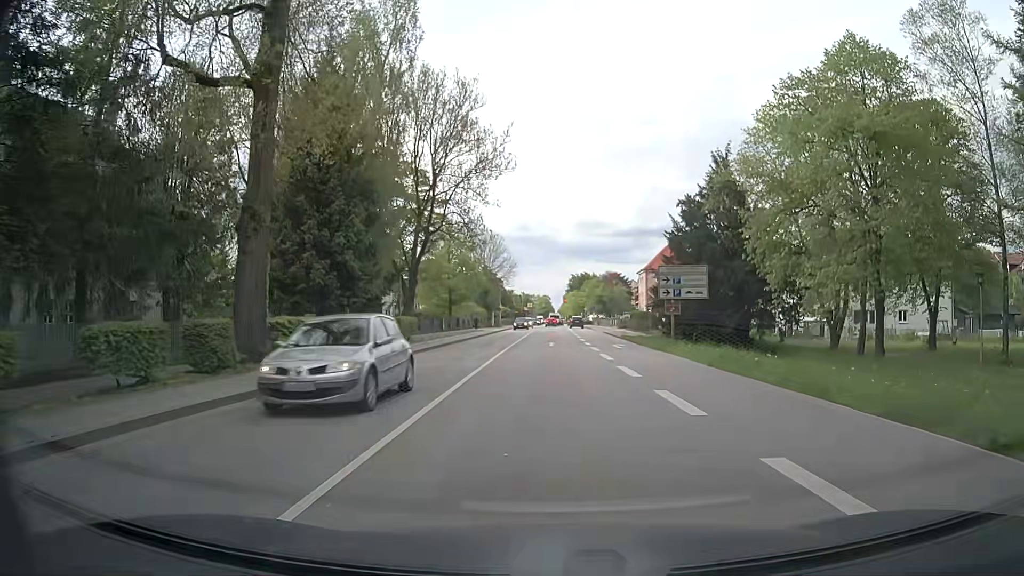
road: secondary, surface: asphalt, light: Day
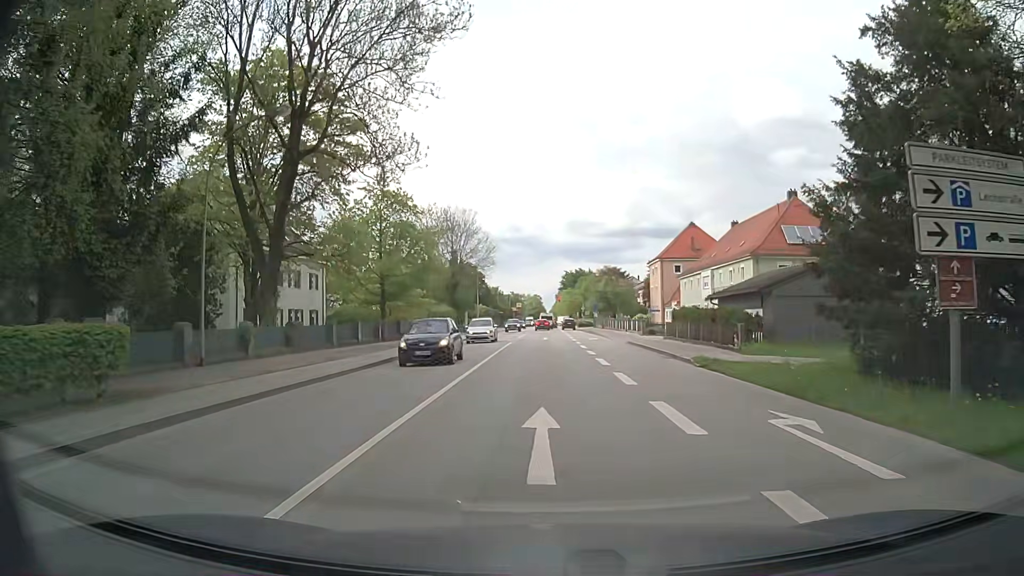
(-0.2, +25.2) m; 0°
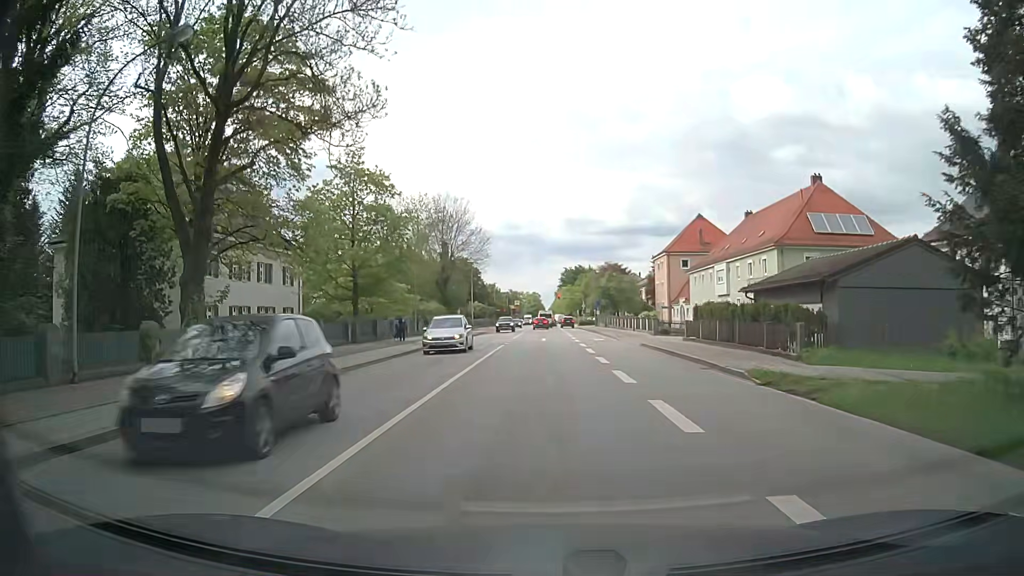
(0.0, +6.1) m; 0°
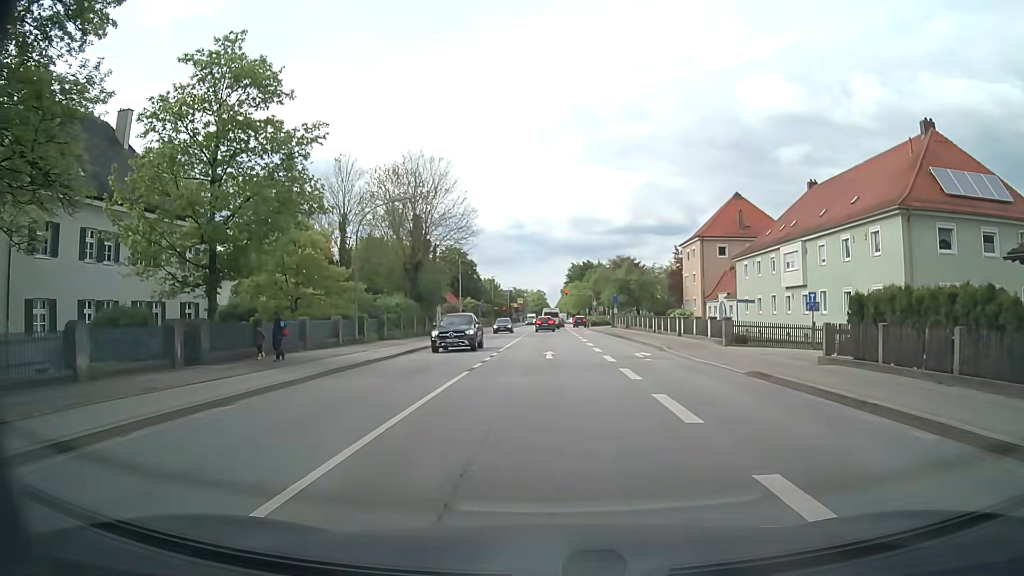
(0.0, +17.3) m; -1°
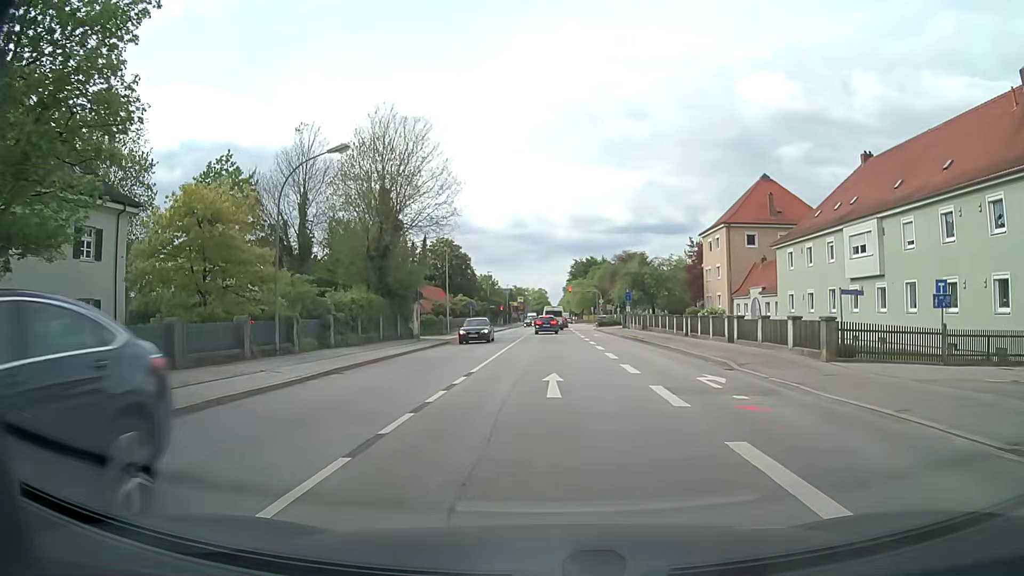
(+0.1, +10.5) m; 0°
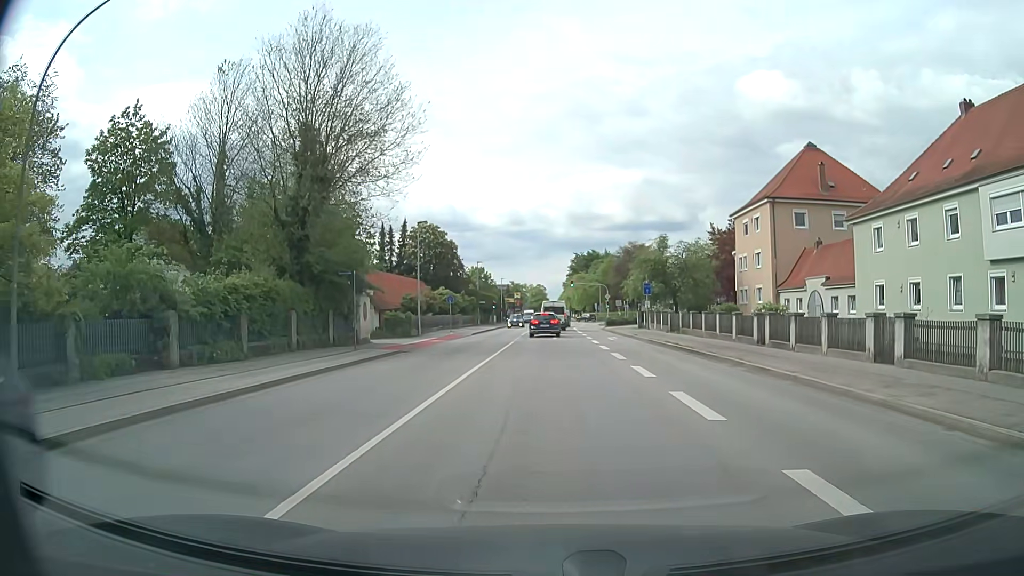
(+0.1, +13.3) m; 0°
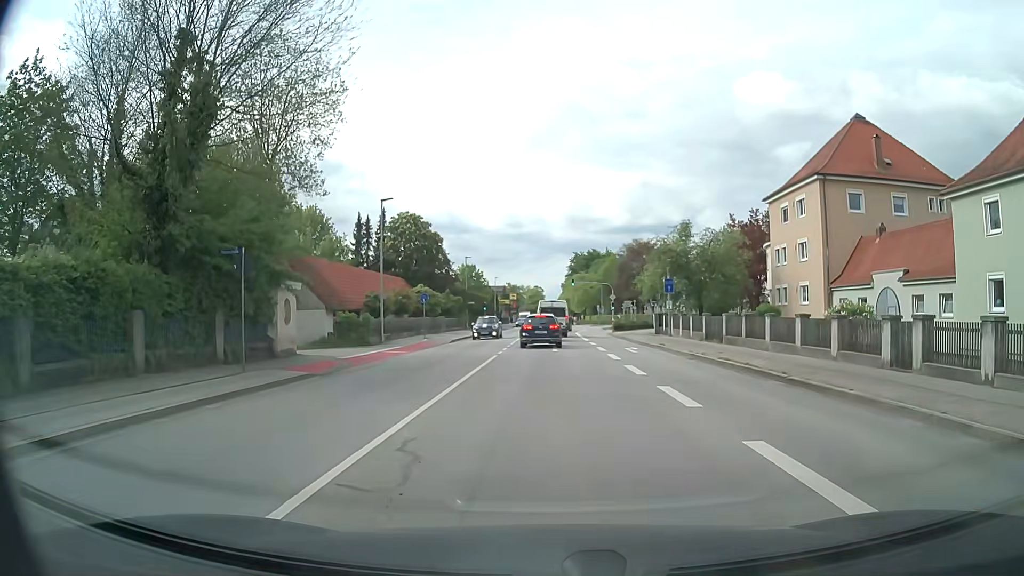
(+0.1, +10.3) m; 0°
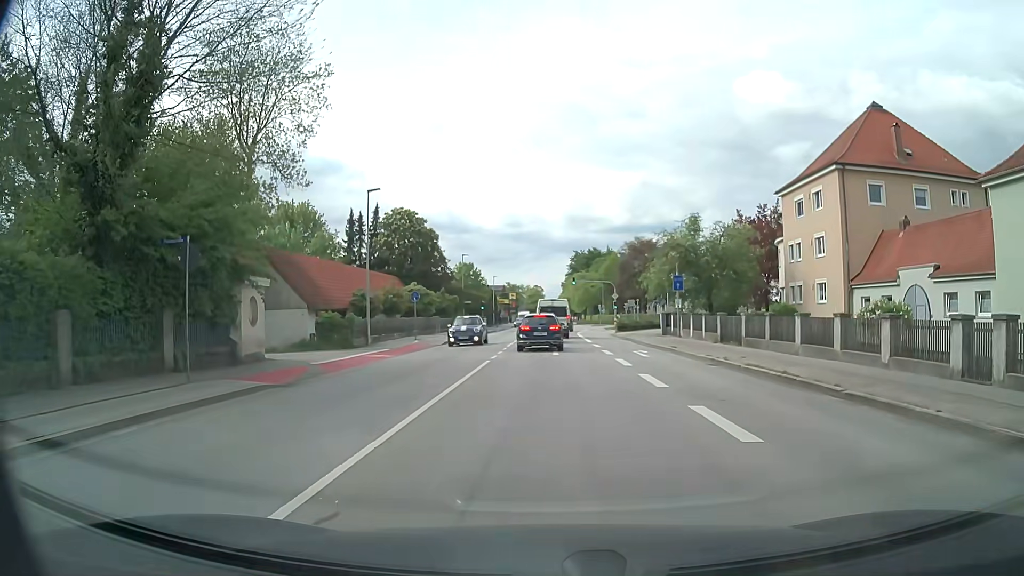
(0.0, +3.0) m; 0°
(0, +10) (0, +20) (0, +30) (0, +40) (+1, +50) (+1, +60) (+2, +70) (+3, +80) (+3, +90) (+4, +100) m
